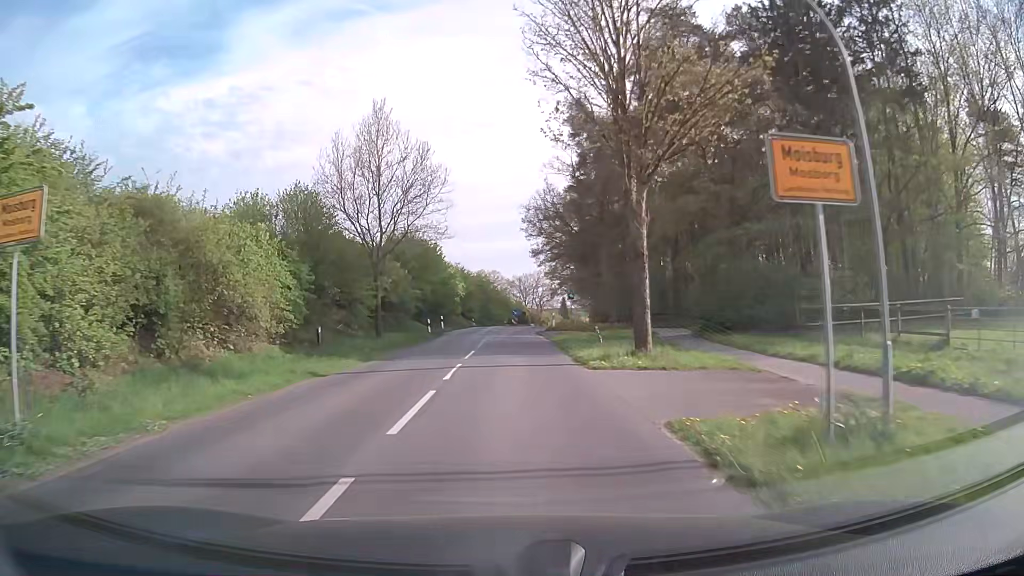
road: secondary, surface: asphalt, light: Day
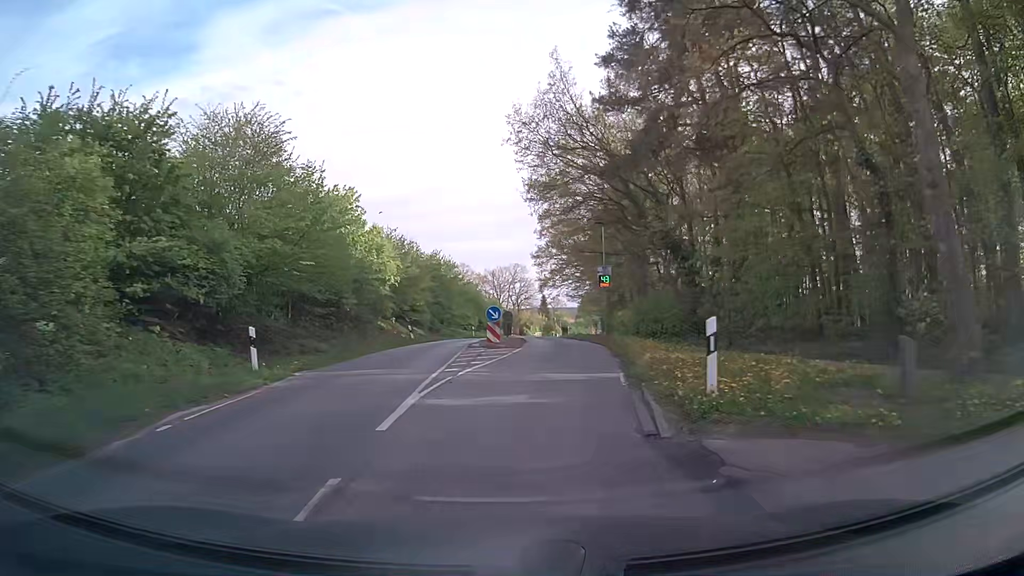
(+0.1, +36.2) m; +2°
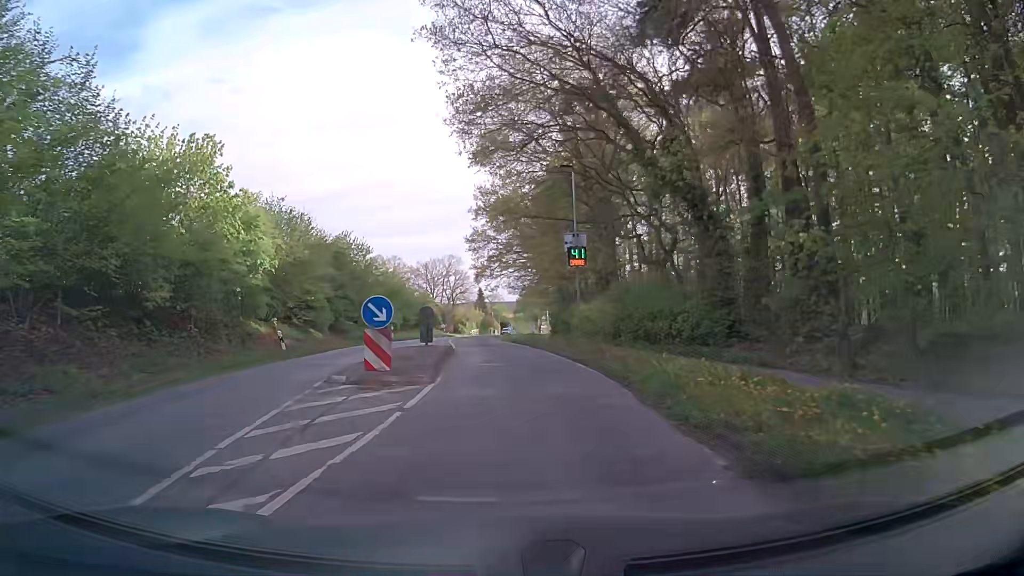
(+0.6, +13.1) m; +6°
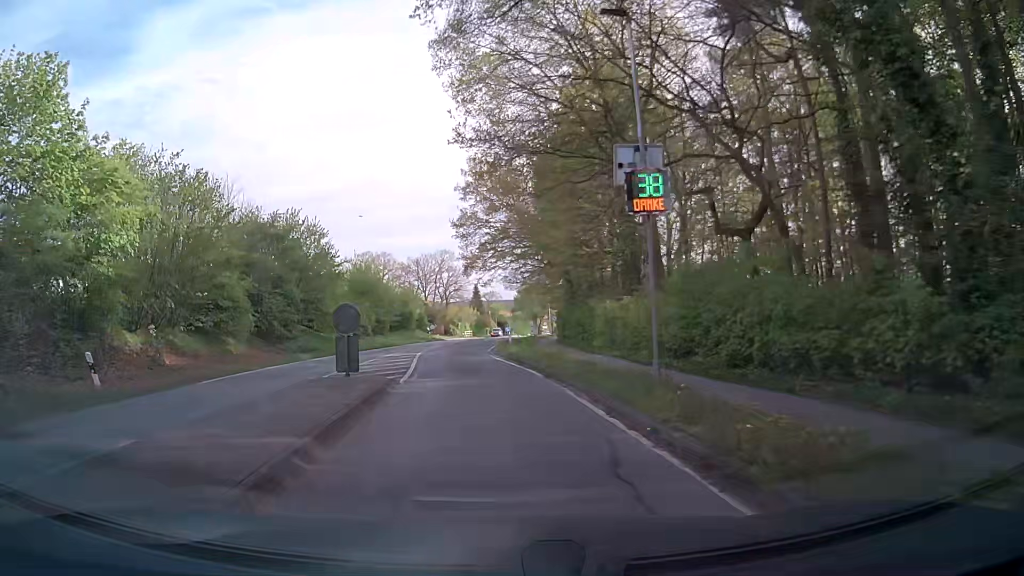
(+0.1, +12.3) m; +1°
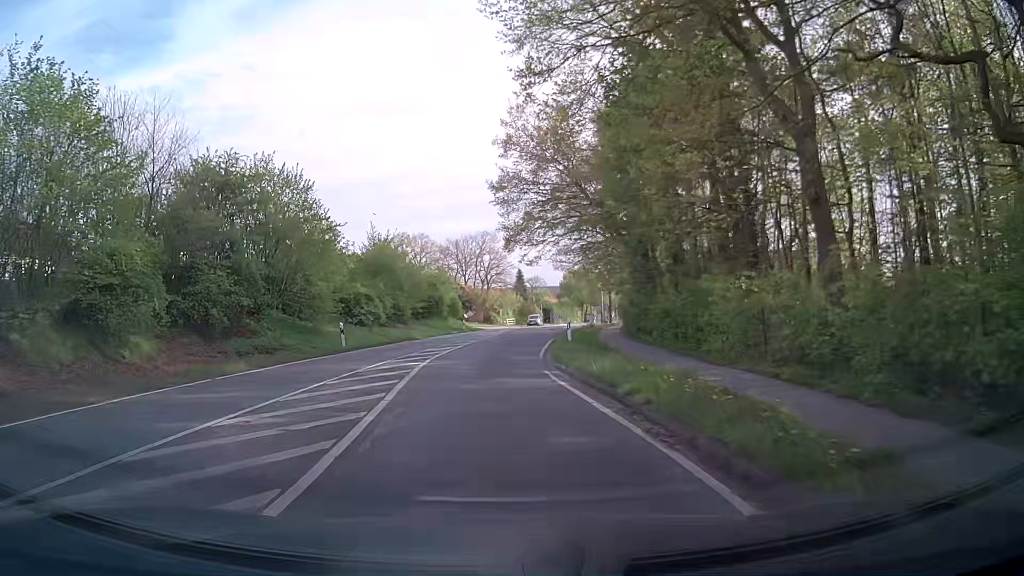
(-0.6, +11.6) m; -5°
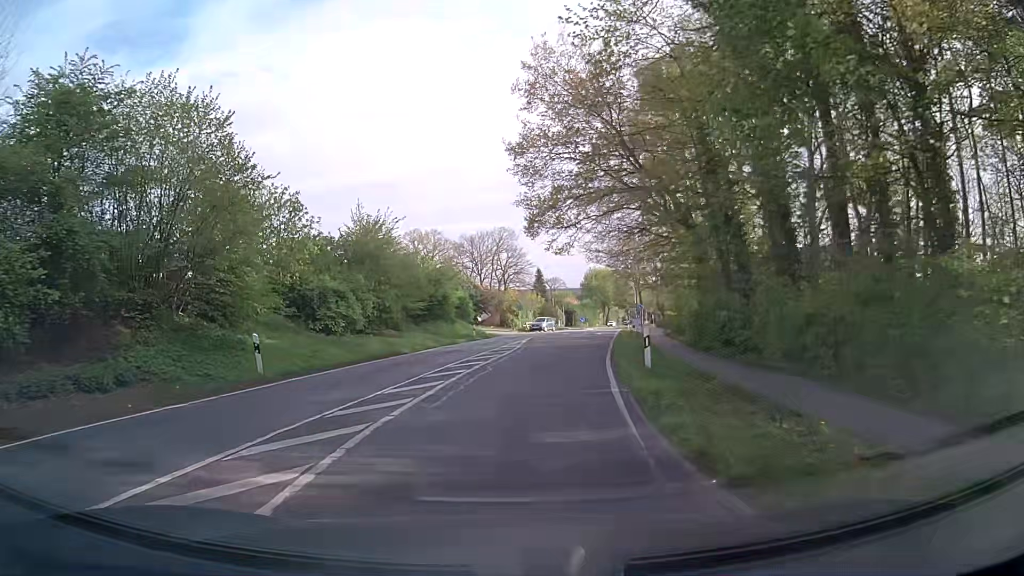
(-0.3, +11.4) m; -2°
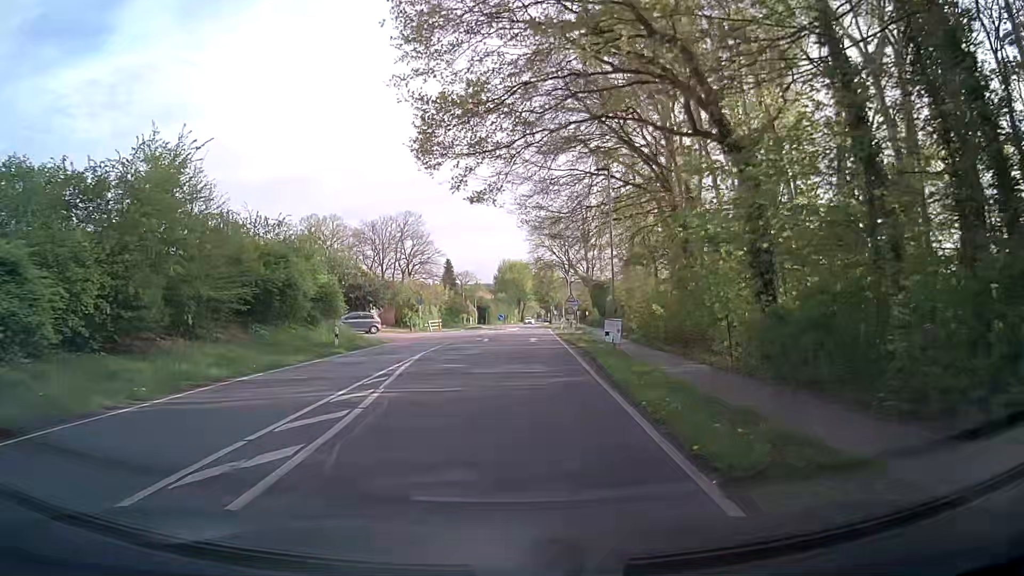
(+0.9, +17.5) m; +7°
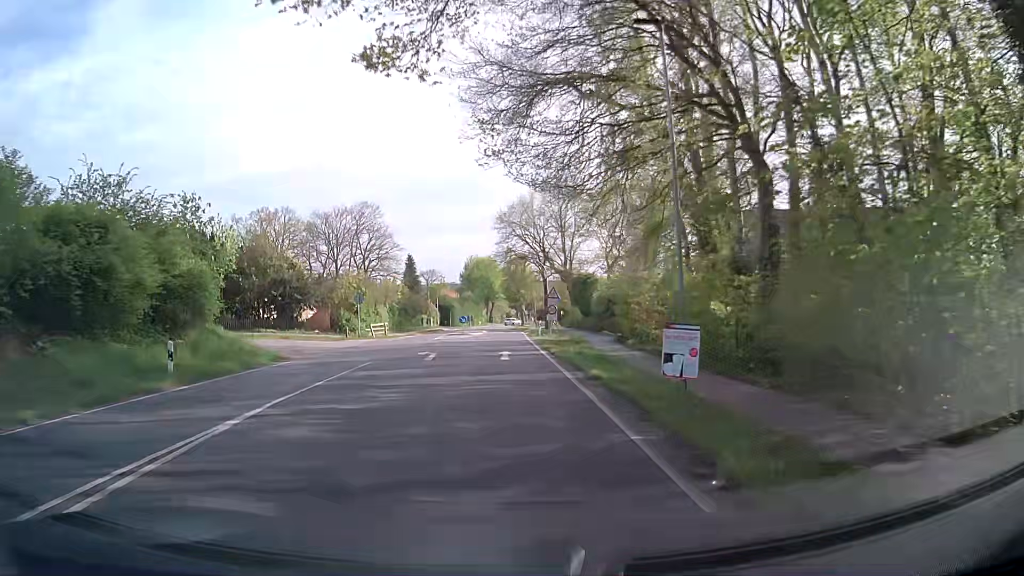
(+0.4, +12.3) m; +3°
(0, +10) (0, +20) (0, +30) (0, +40) (0, +50) (0, +60) (0, +70) (-1, +80) (-1, +90) (-1, +100) m
